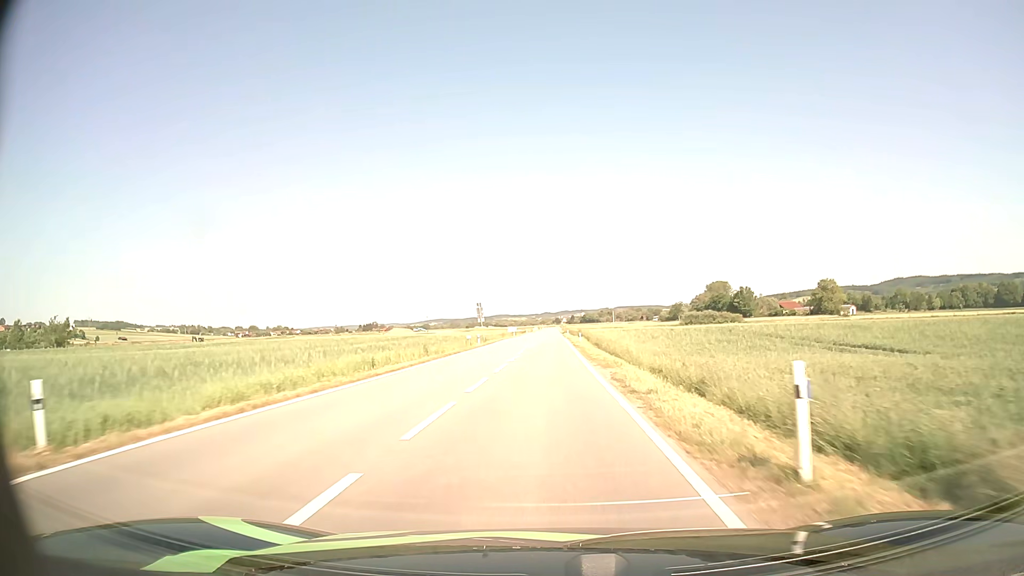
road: tertiary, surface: asphalt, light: Day
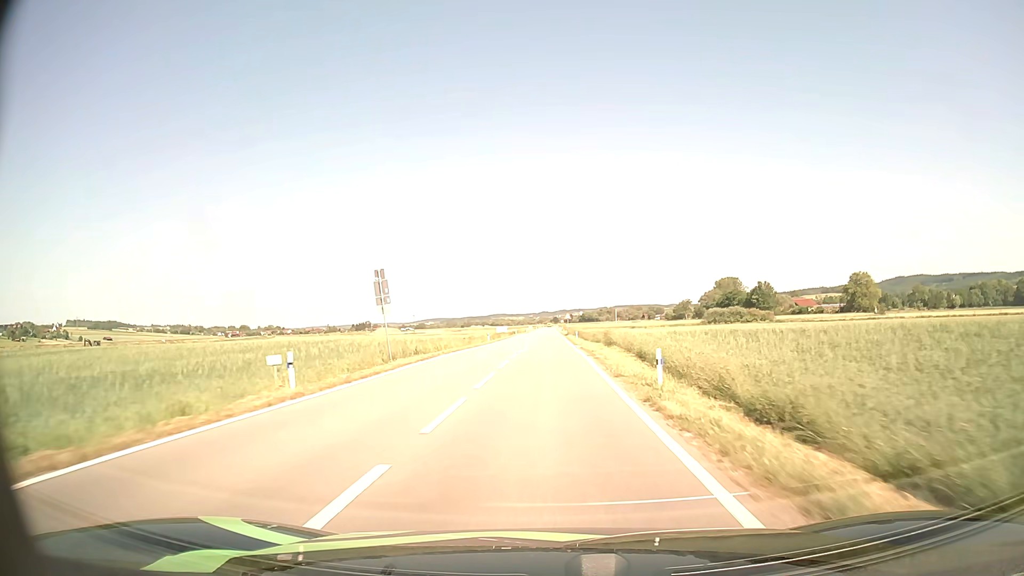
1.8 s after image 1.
(+0.1, +36.5) m; 0°
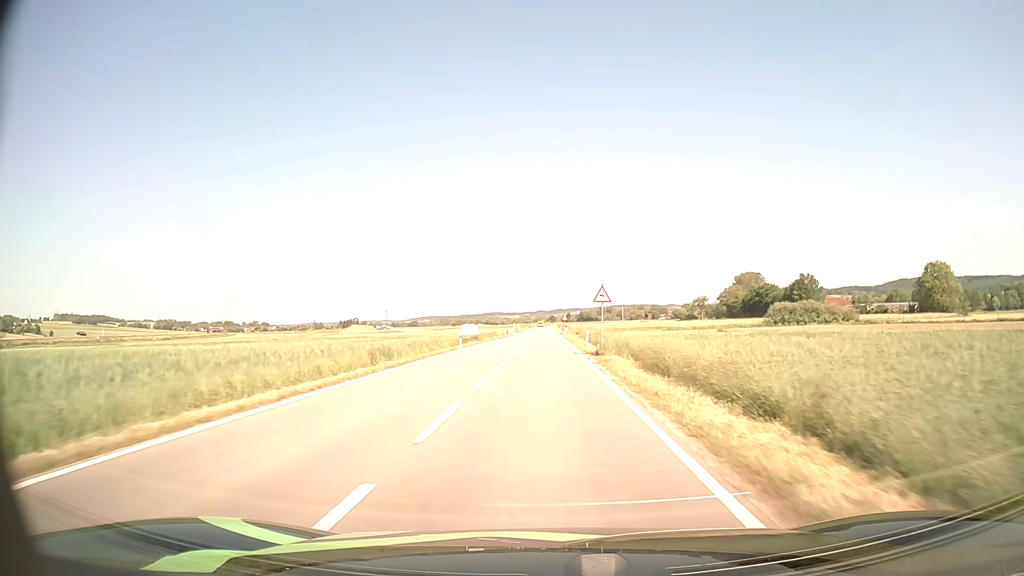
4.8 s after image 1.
(+0.1, +61.0) m; 0°
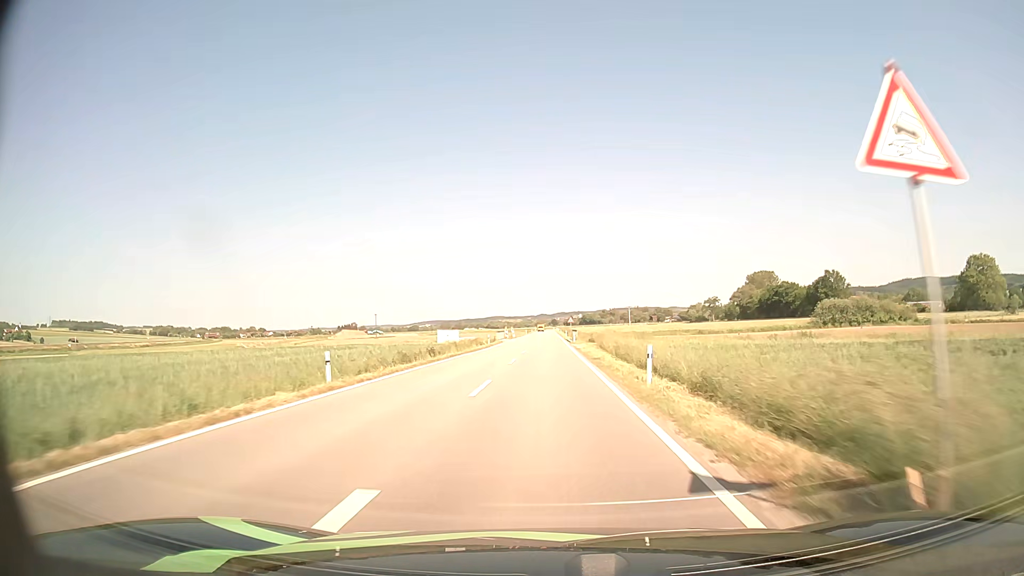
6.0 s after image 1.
(0.0, +24.7) m; 0°
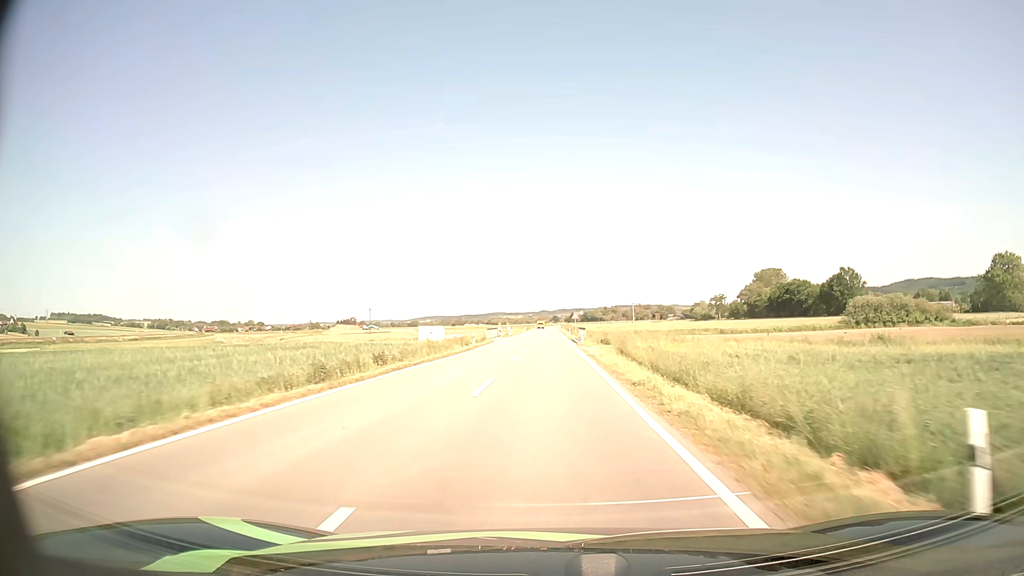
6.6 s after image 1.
(0.0, +12.4) m; 0°
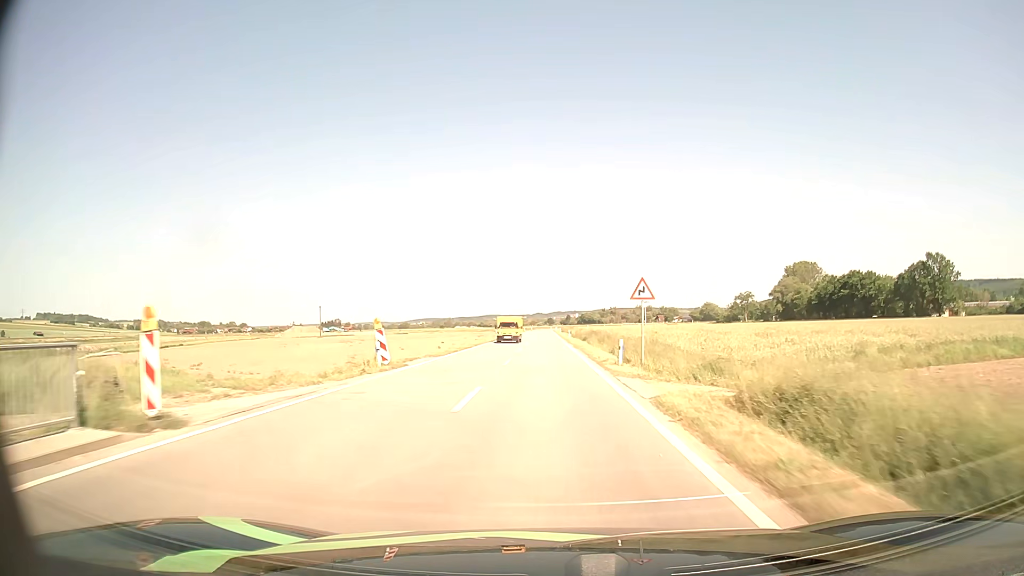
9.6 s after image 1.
(+0.2, +62.5) m; 0°
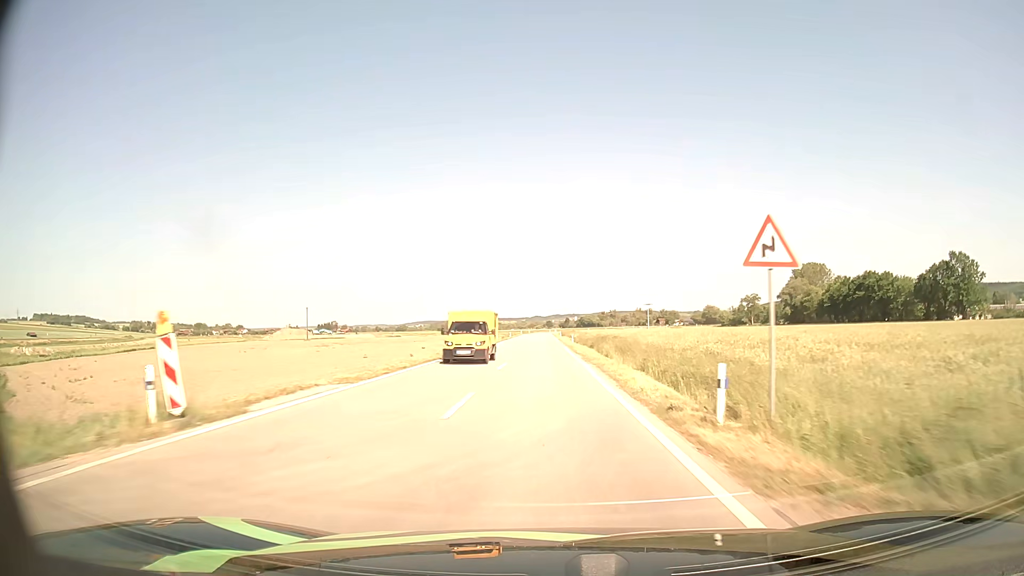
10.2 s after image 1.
(0.0, +12.6) m; 0°
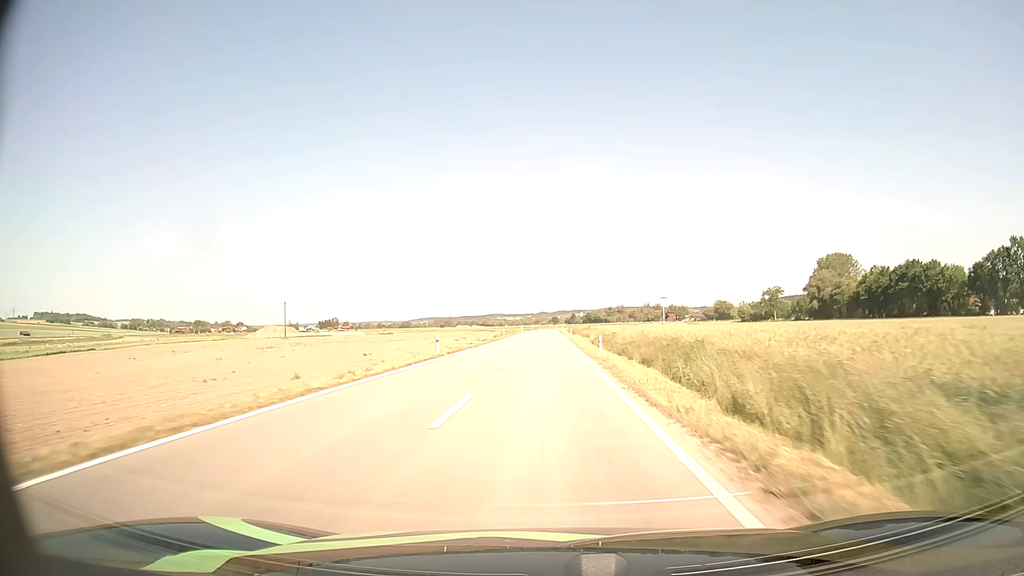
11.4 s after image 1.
(0.0, +25.3) m; 0°
(0, +10) (0, +20) (0, +30) (0, +40) (0, +50) (0, +60) (0, +70) (0, +80) (0, +90) (0, +100) m
